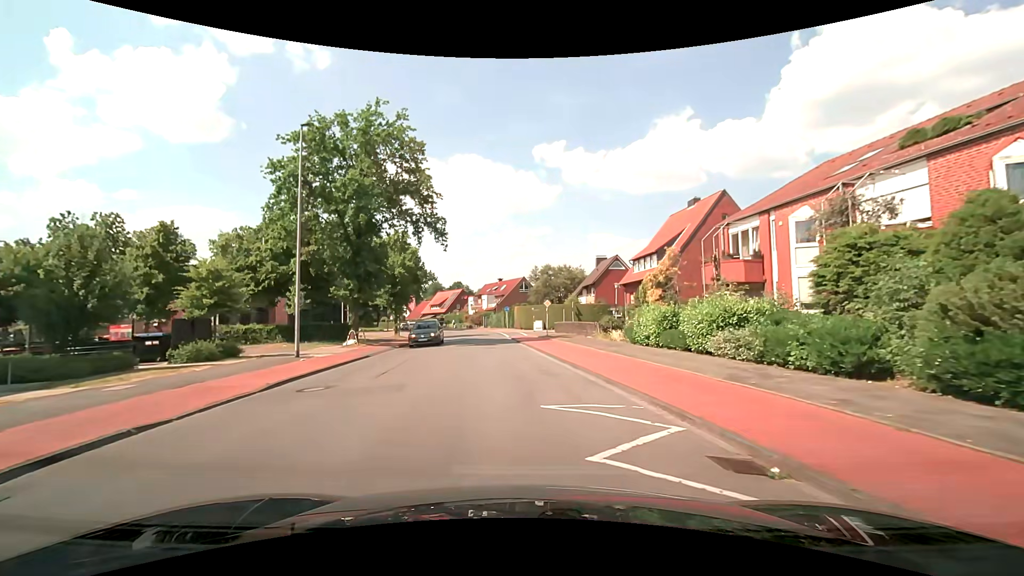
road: tertiary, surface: asphalt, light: Day
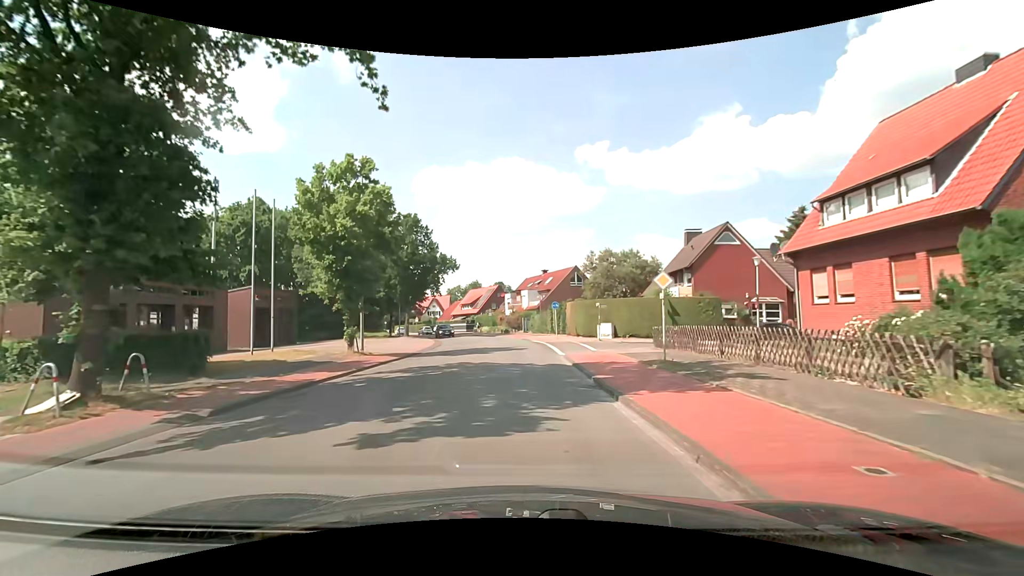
(-0.7, +22.0) m; -5°
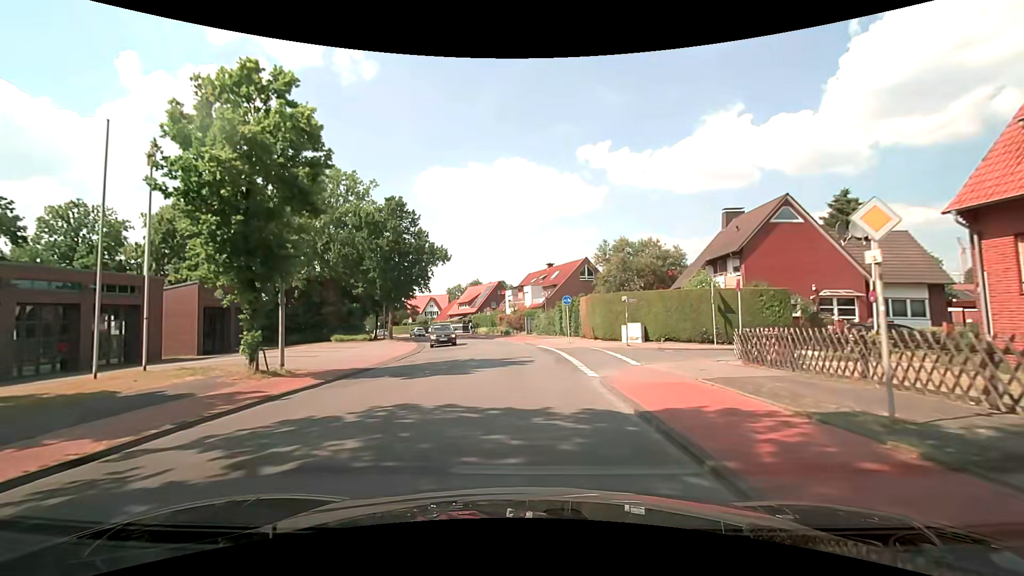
(0.0, +9.0) m; 0°
